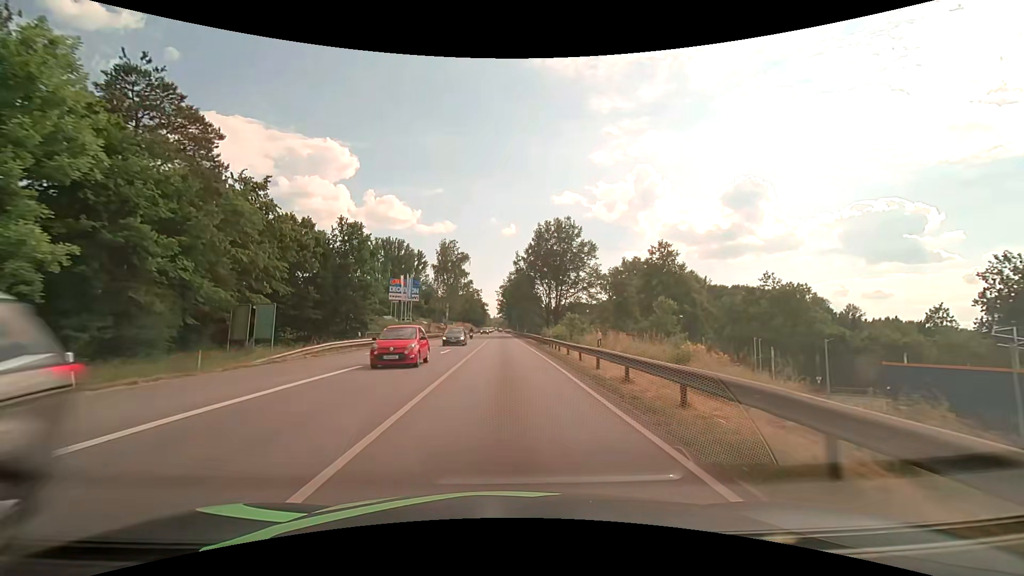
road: primary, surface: asphalt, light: Day
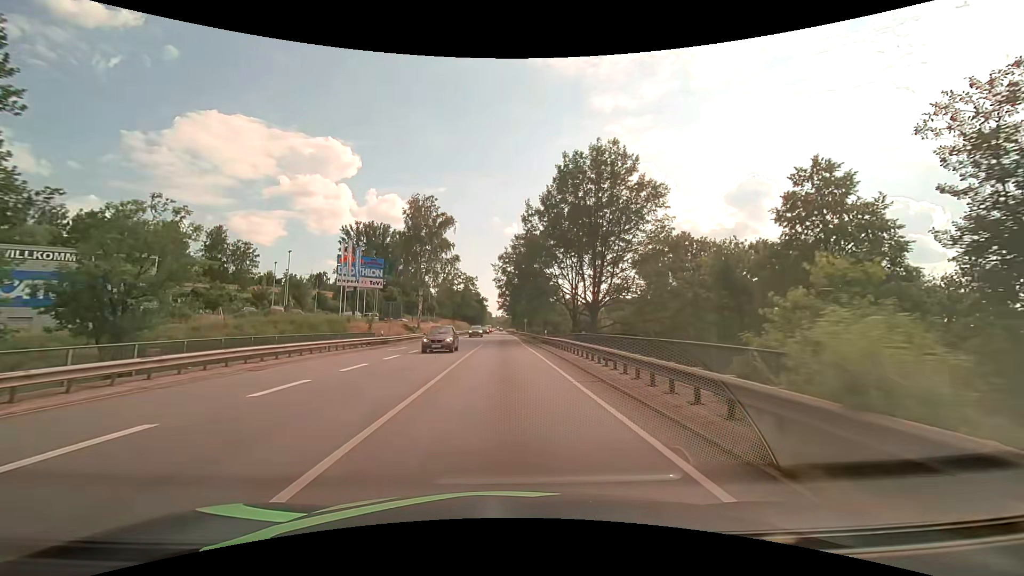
(-0.2, +34.6) m; 0°
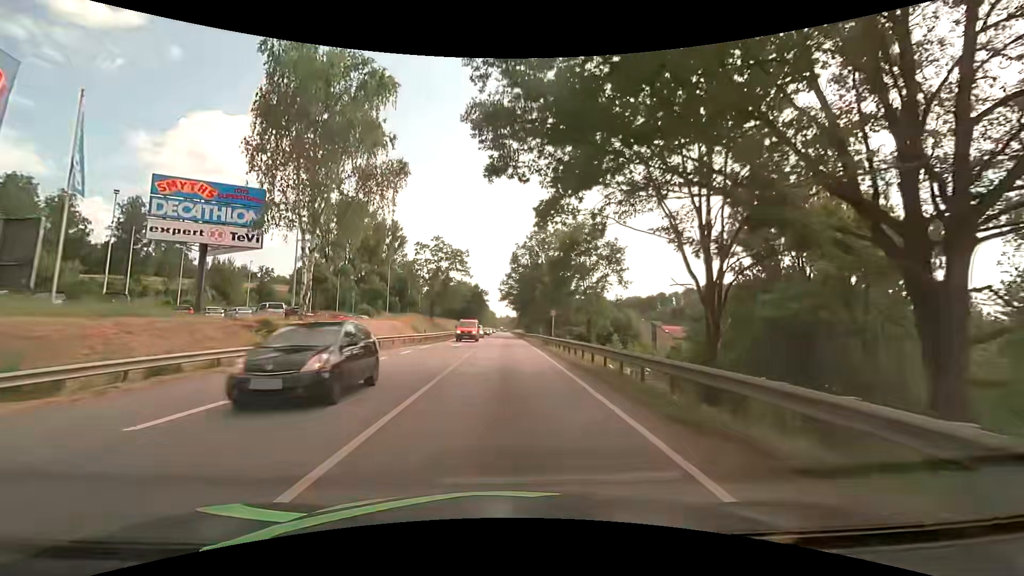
(-0.4, +39.5) m; -1°
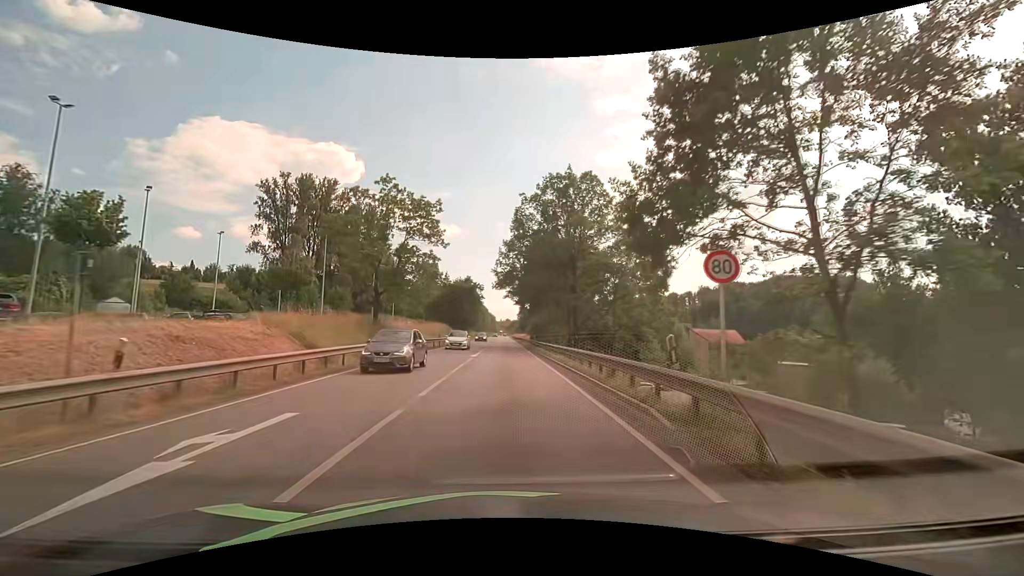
(0.0, +31.1) m; 0°
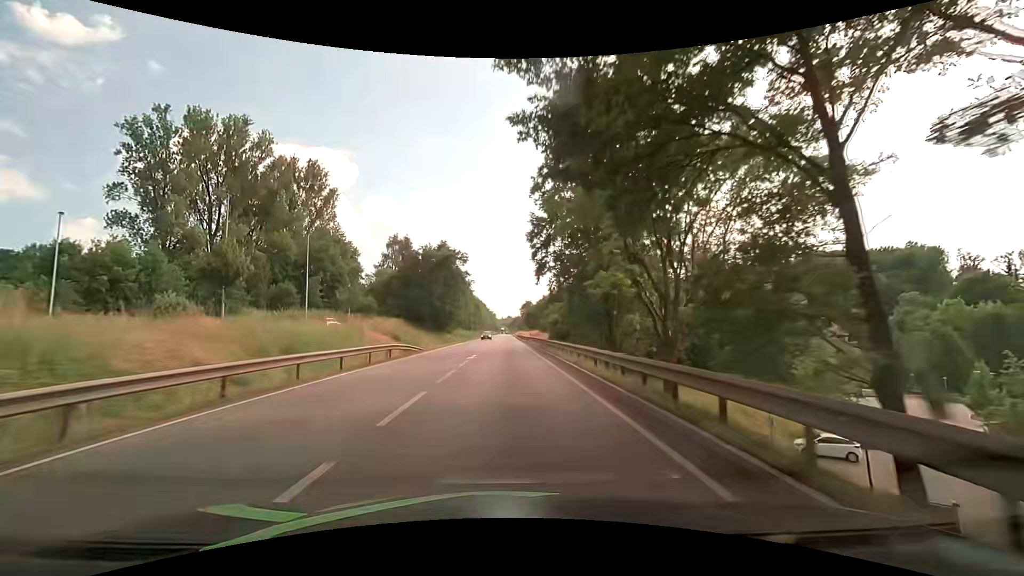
(-0.2, +45.6) m; -1°
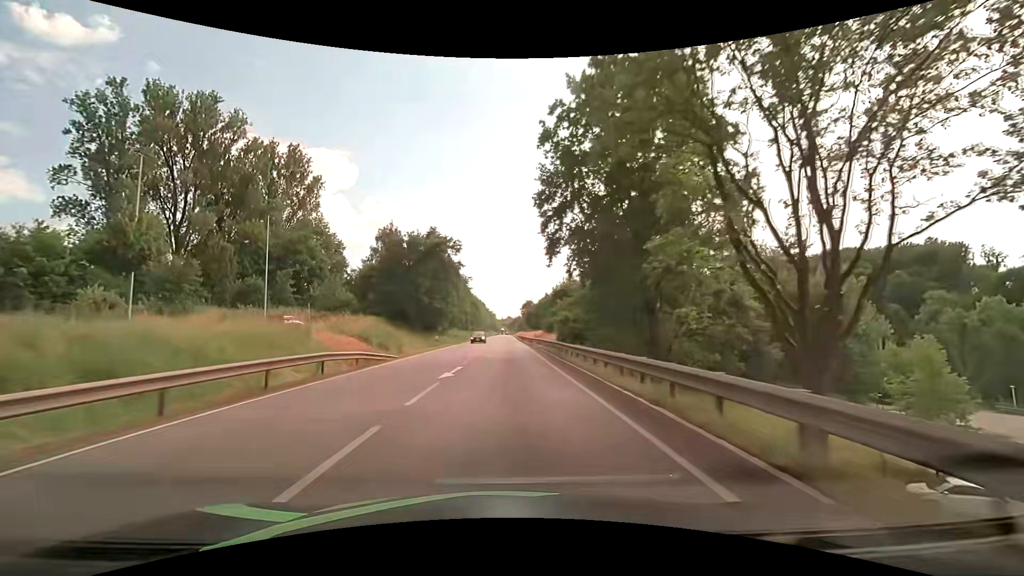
(0.0, +10.1) m; +1°
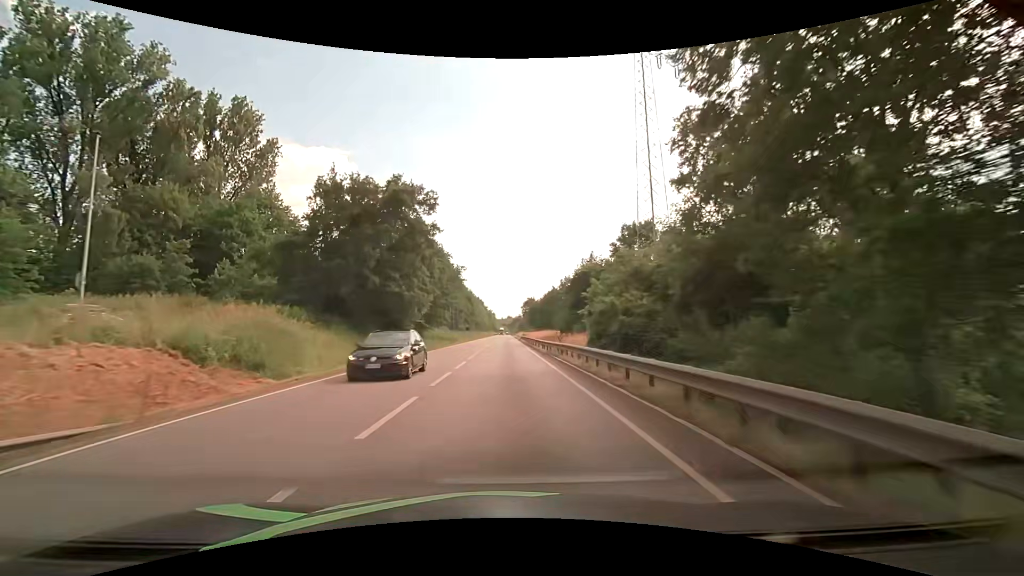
(-0.2, +21.2) m; -1°
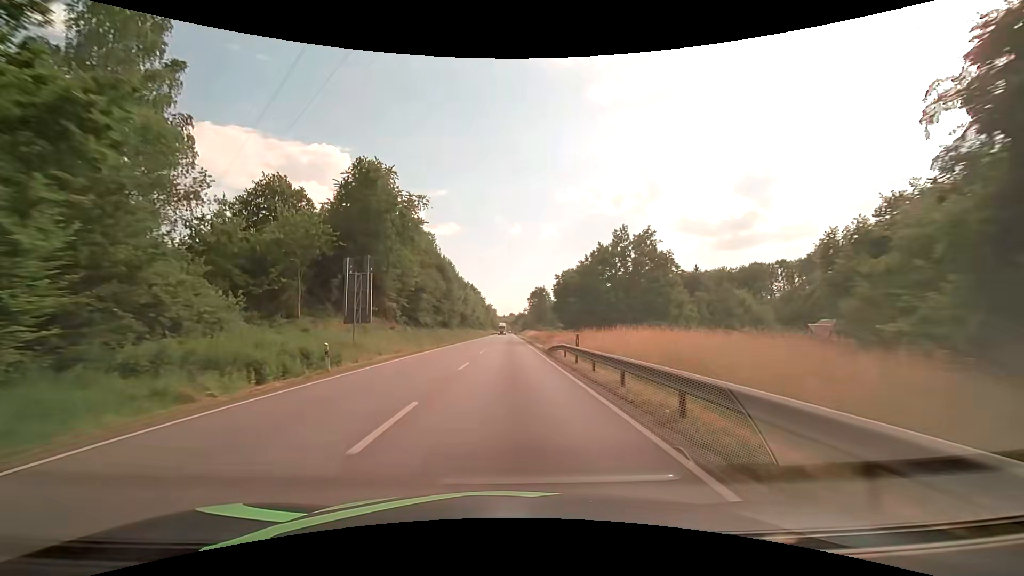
(-0.2, +57.3) m; 0°
(0, +10) (0, +20) (0, +30) (0, +40) (0, +50) (0, +60) (0, +70) (+1, +80) (+1, +90) (+1, +100) m
